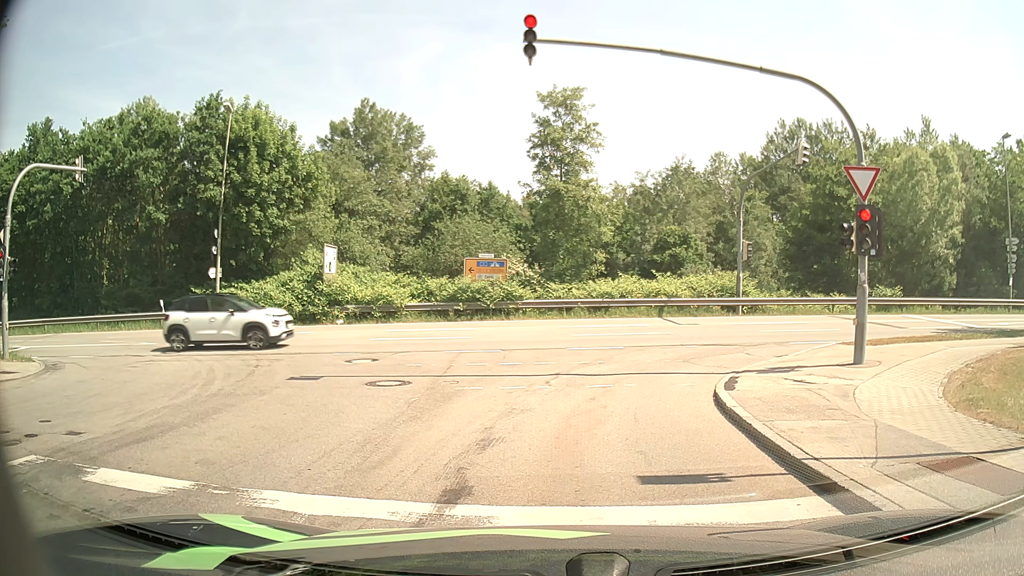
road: residential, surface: asphalt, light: Day
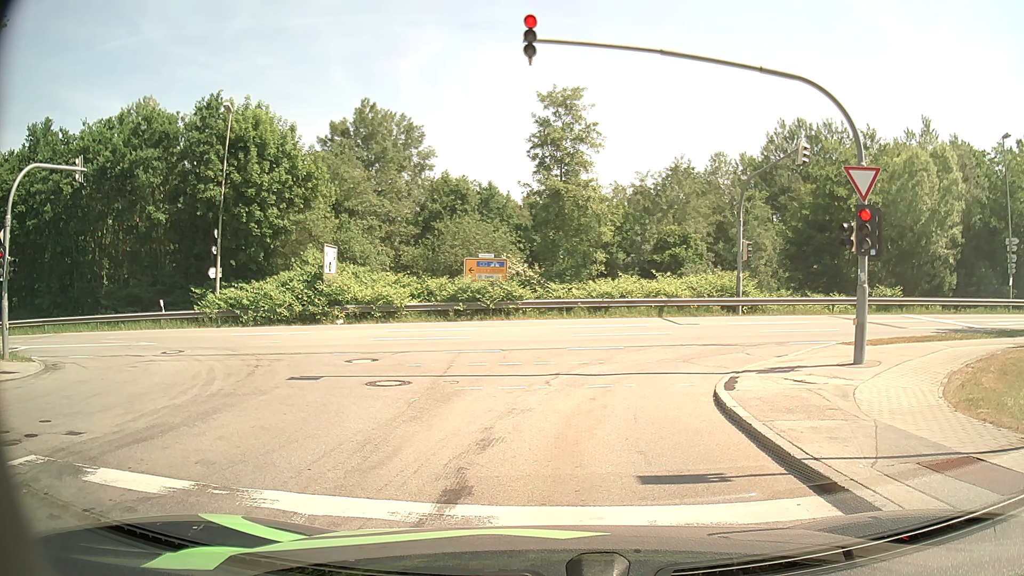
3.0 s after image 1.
(0.0, 0.0) m; 0°
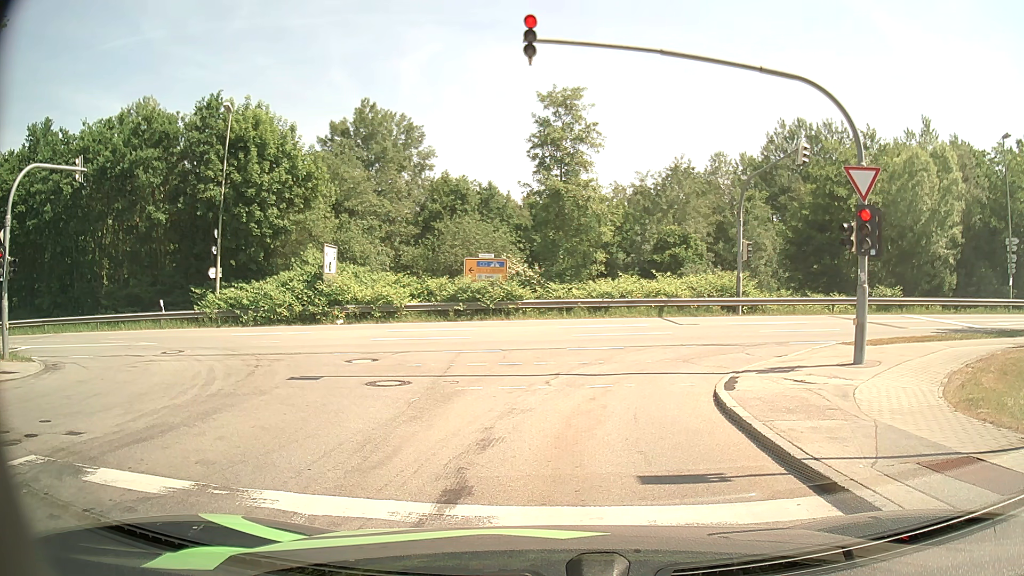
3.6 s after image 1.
(0.0, 0.0) m; 0°
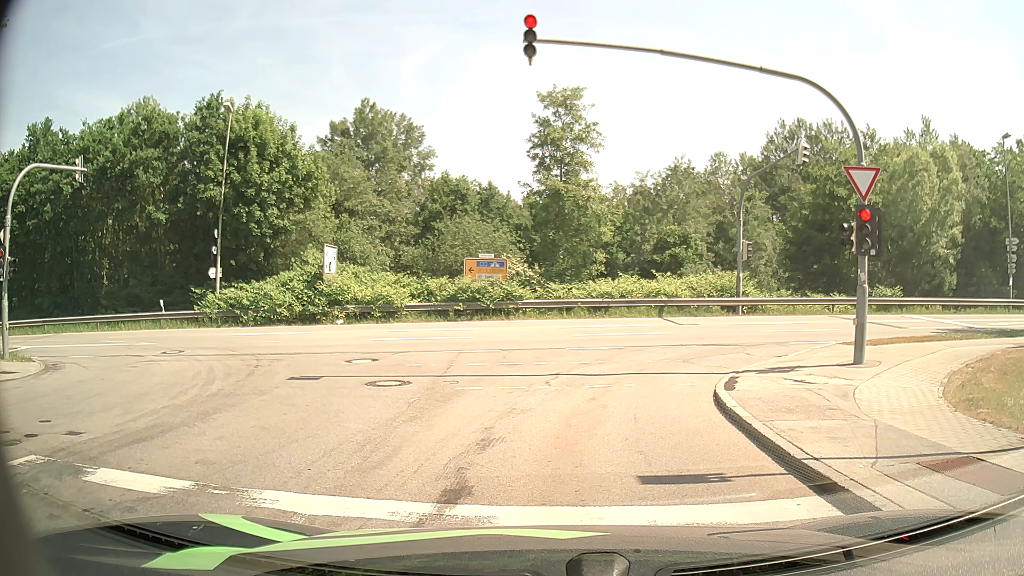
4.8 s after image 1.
(0.0, 0.0) m; 0°
